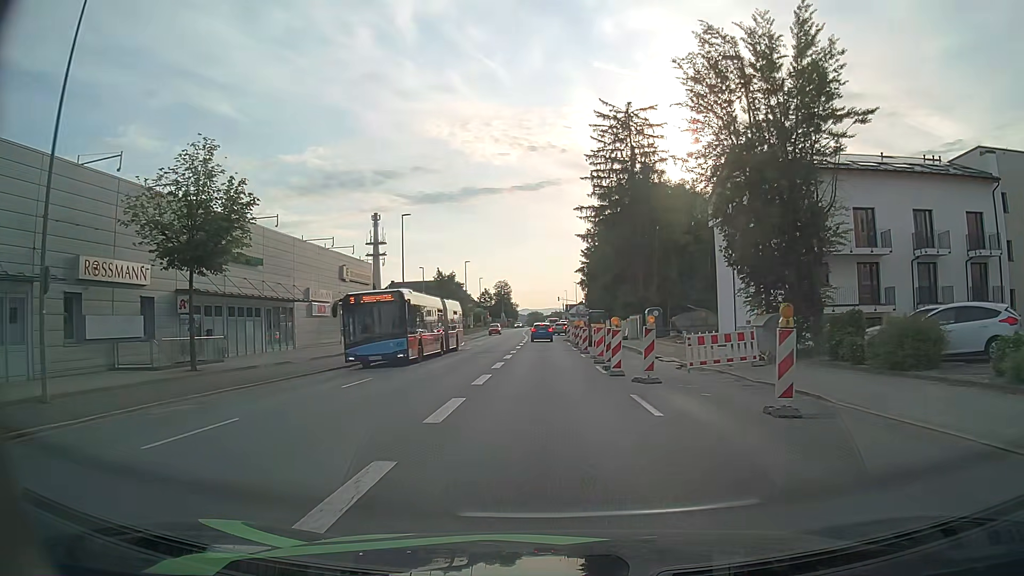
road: tertiary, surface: asphalt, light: Day
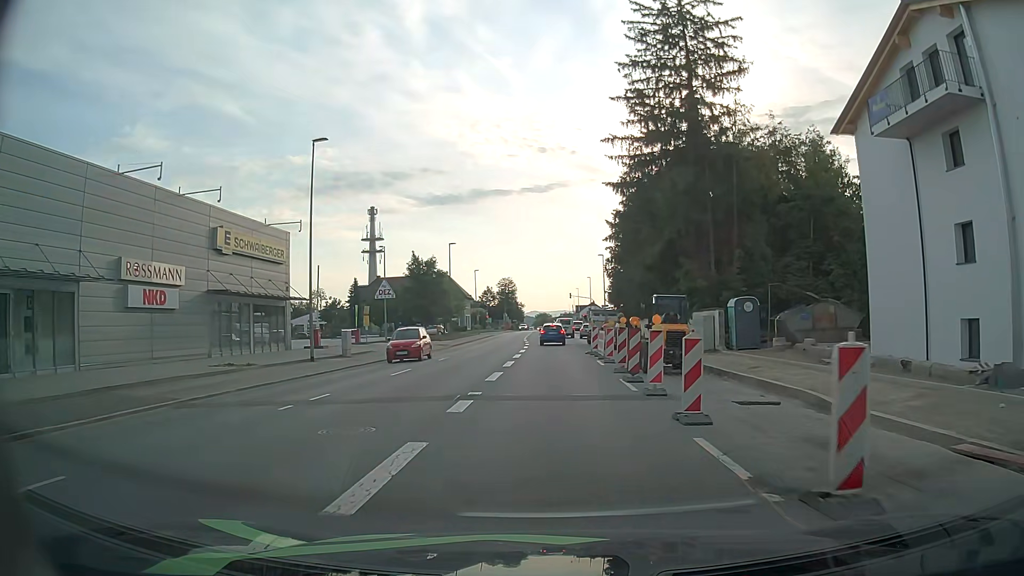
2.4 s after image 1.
(-0.3, +22.8) m; -1°
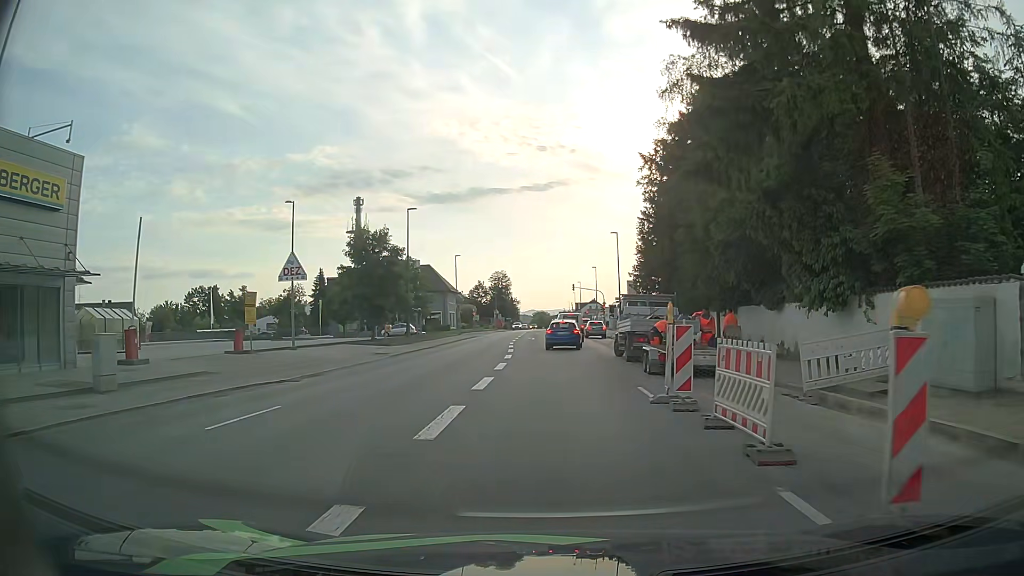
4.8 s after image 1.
(0.0, +20.8) m; 0°
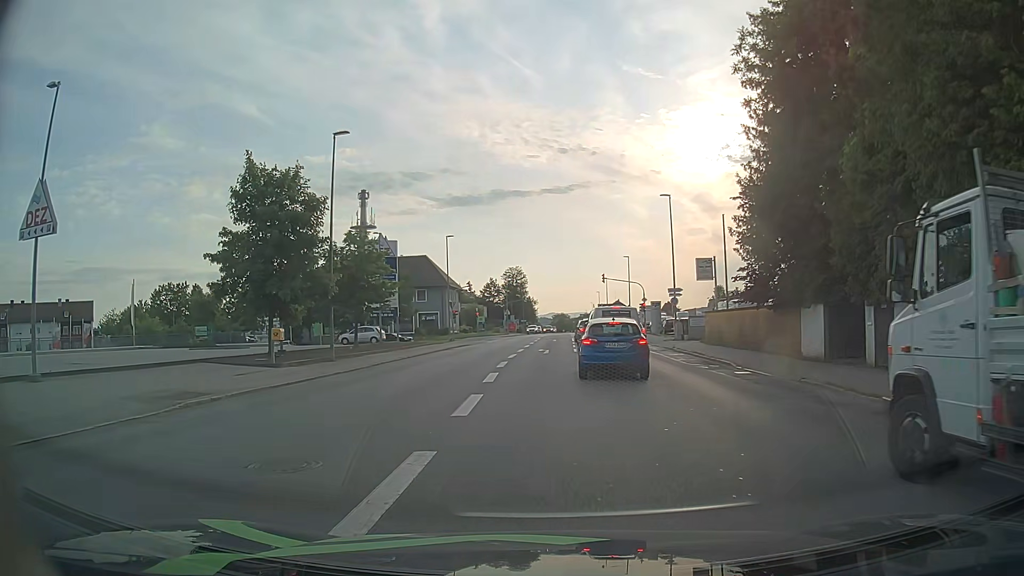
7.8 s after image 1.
(-0.1, +21.7) m; -2°
(0, +10) (-1, +20) (0, +30) (0, +40) (0, +50) (+1, +60) (+1, +70) (+1, +80) (-6, +86) (-16, +86) m
